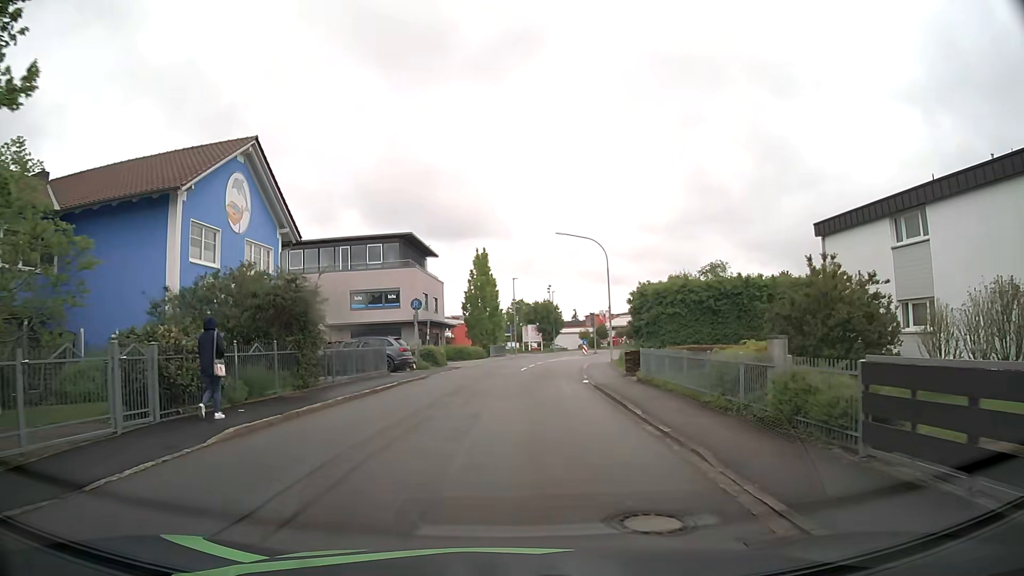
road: residential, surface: asphalt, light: Day
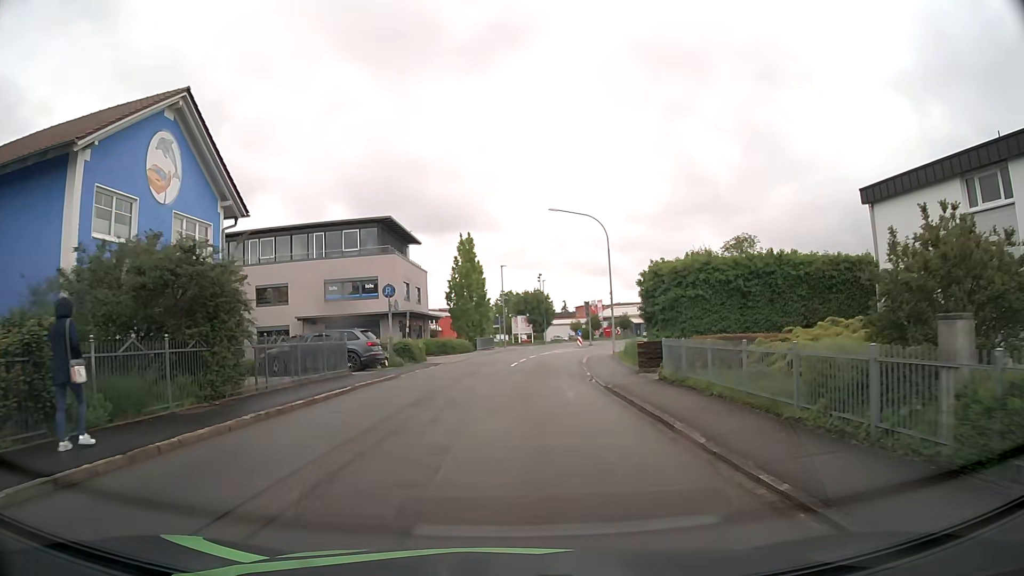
(0.0, +4.8) m; +1°
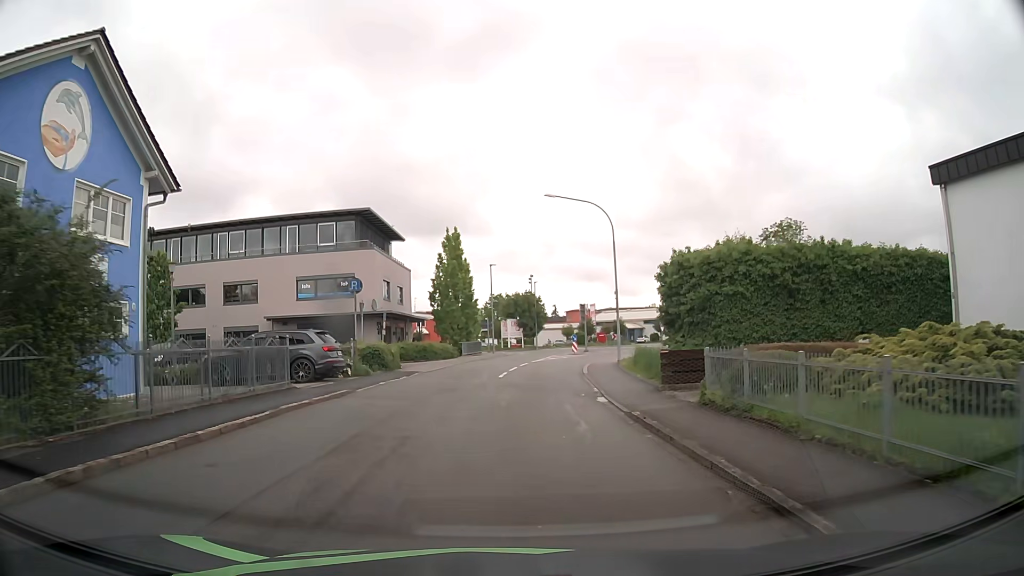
(-0.1, +4.8) m; -1°
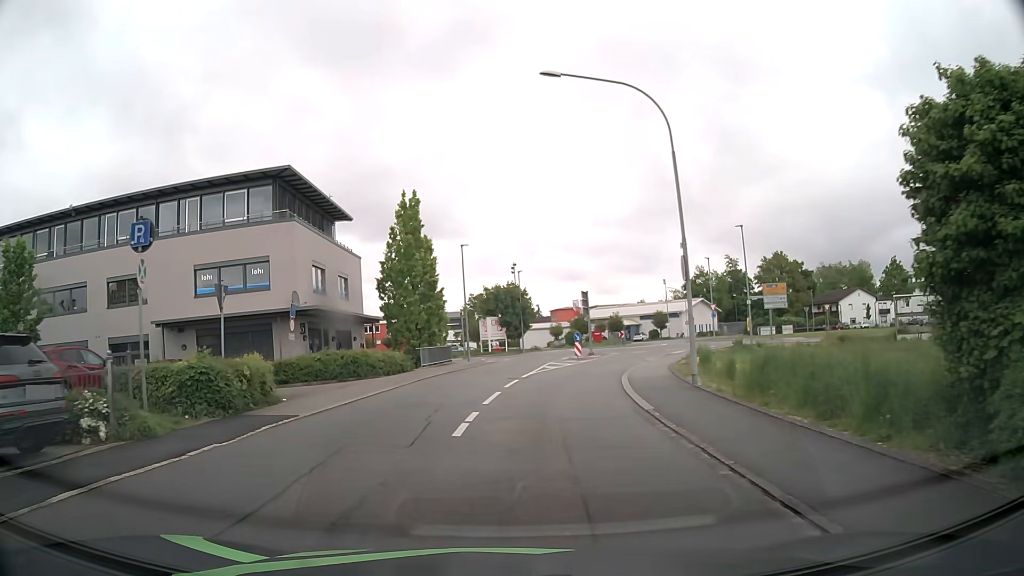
(+0.4, +14.3) m; +2°
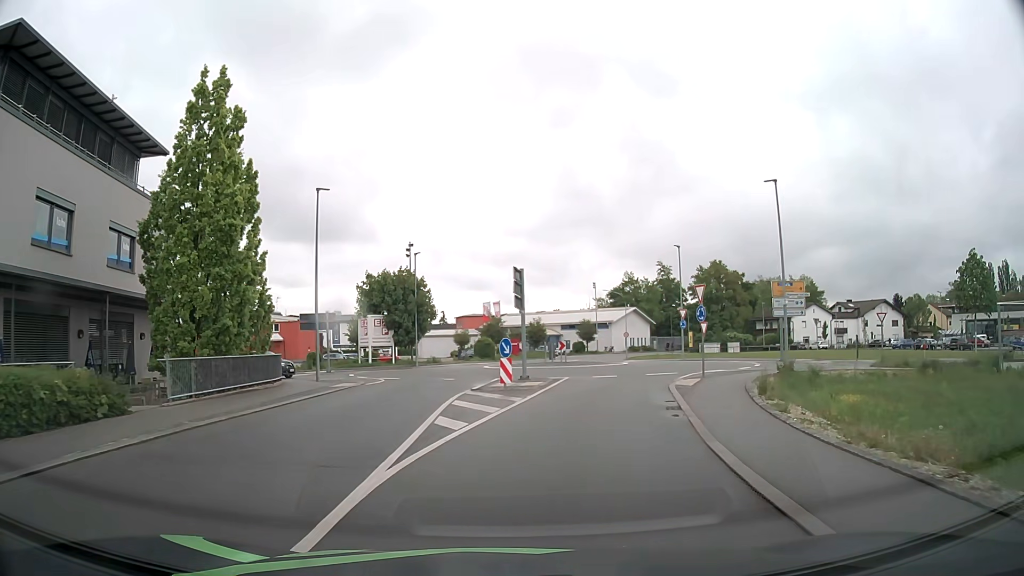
(+0.9, +18.7) m; +8°
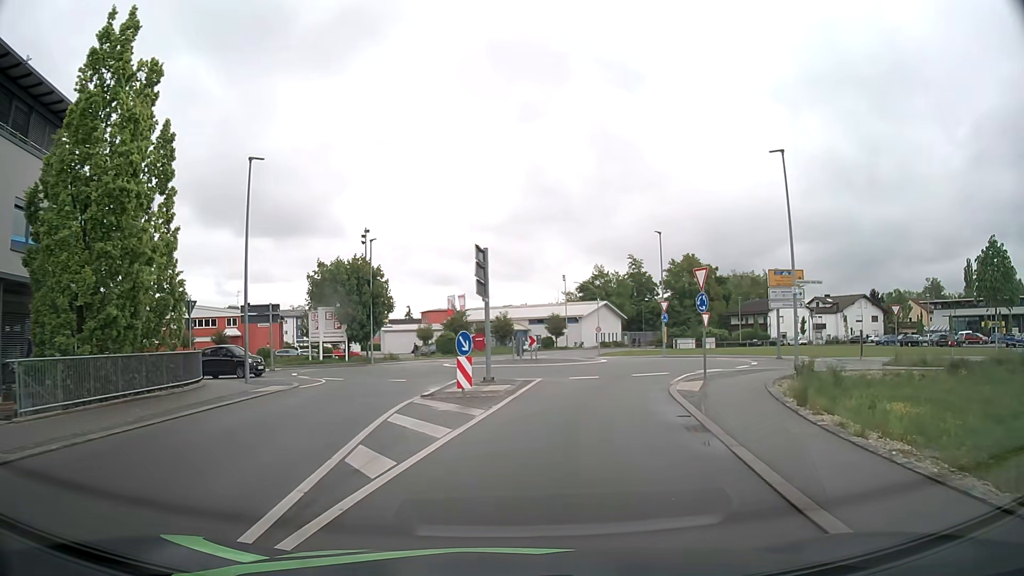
(+0.1, +4.3) m; +2°
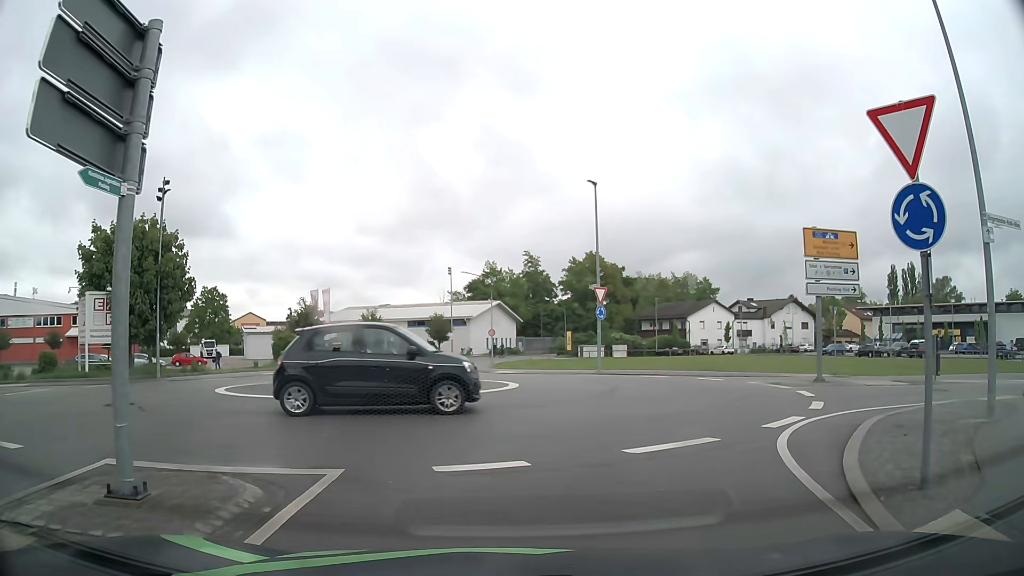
(+1.4, +15.2) m; +10°
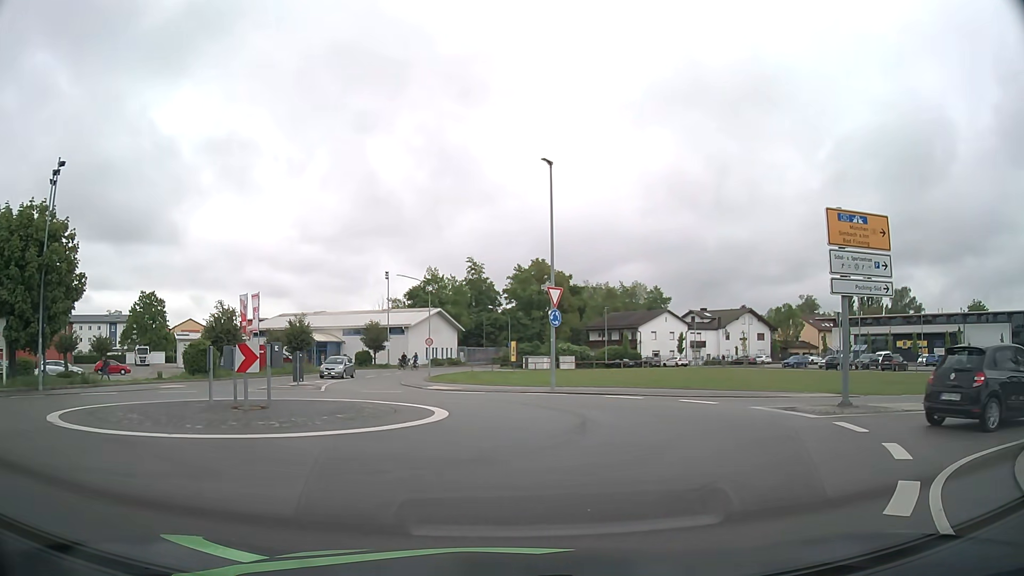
(+0.2, +5.1) m; +4°
